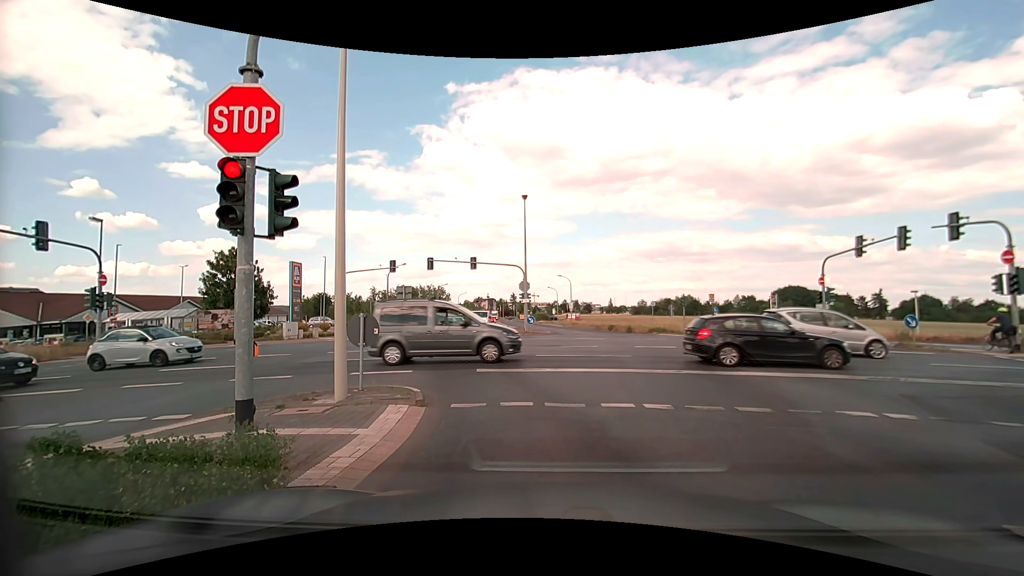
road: tertiary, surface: asphalt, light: Day
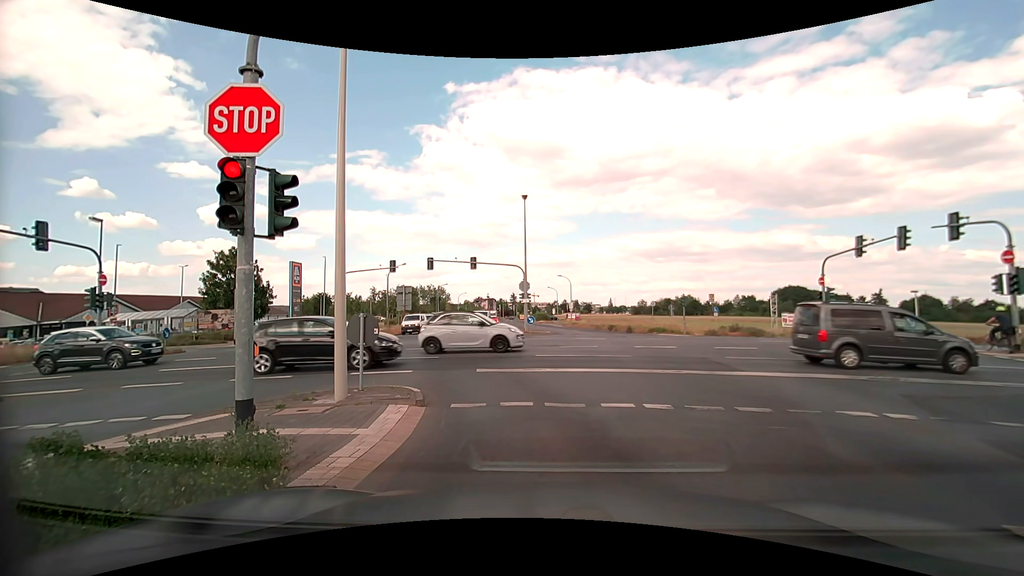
(0.0, 0.0) m; 0°
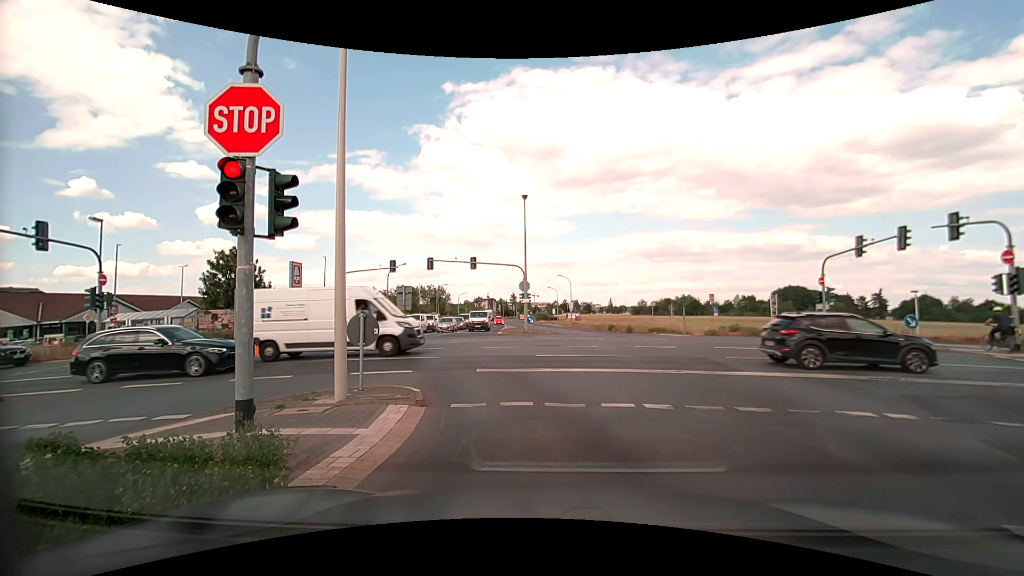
(0.0, 0.0) m; 0°
(0, +10) (-3, +19) (-10, +27) (-19, +31) (-29, +31) (-39, +31) (-49, +31) (-59, +31) (-69, +31) (-79, +31) m
